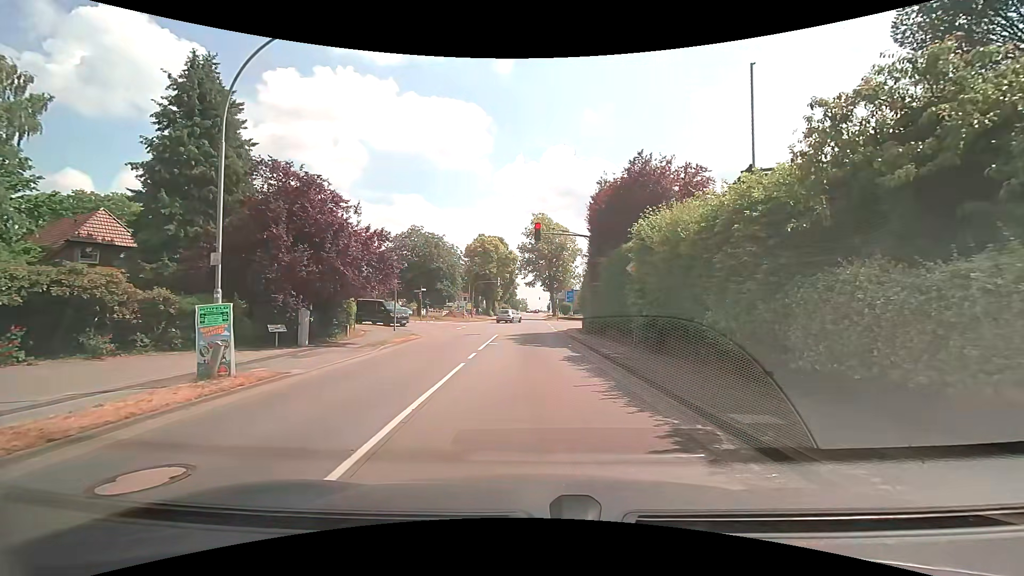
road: secondary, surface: asphalt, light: Day
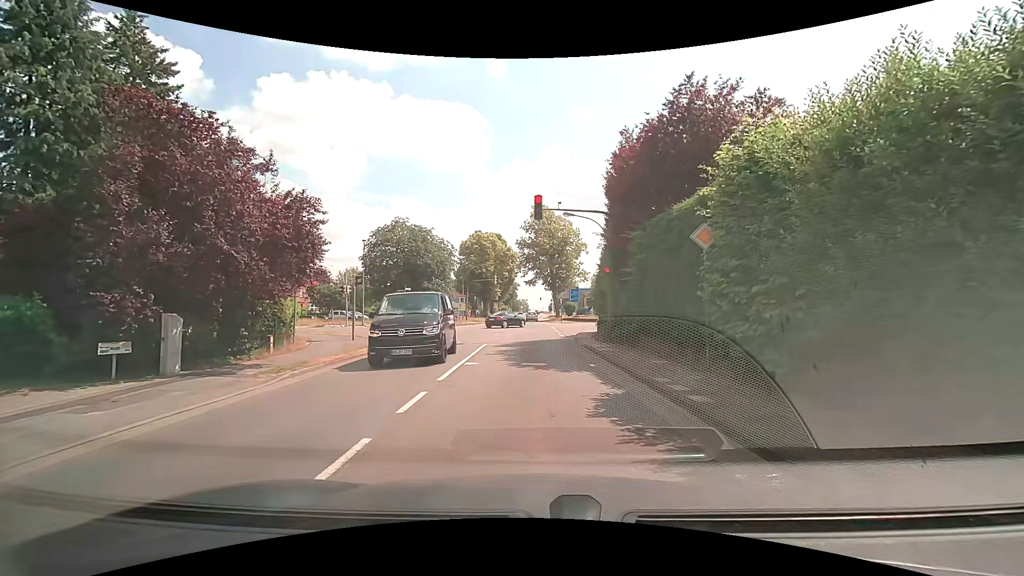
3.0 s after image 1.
(+0.1, +7.2) m; -1°
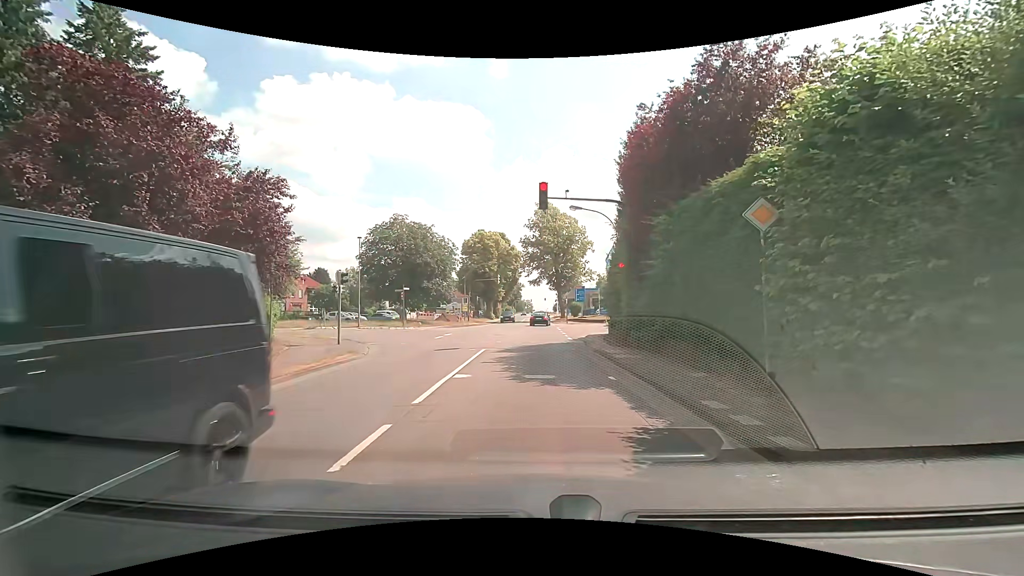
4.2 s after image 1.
(0.0, +2.3) m; 0°
